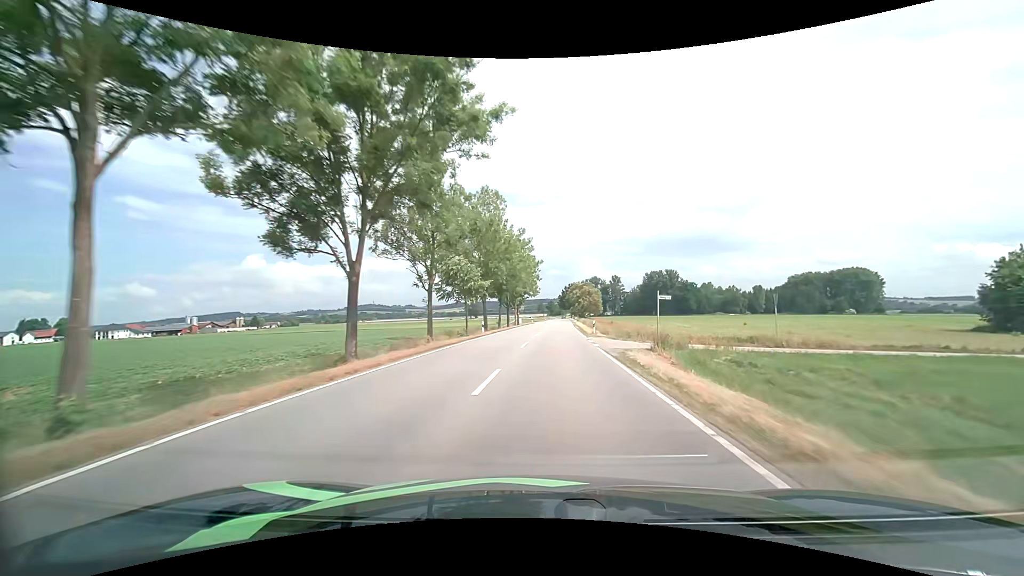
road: tertiary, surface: asphalt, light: Day
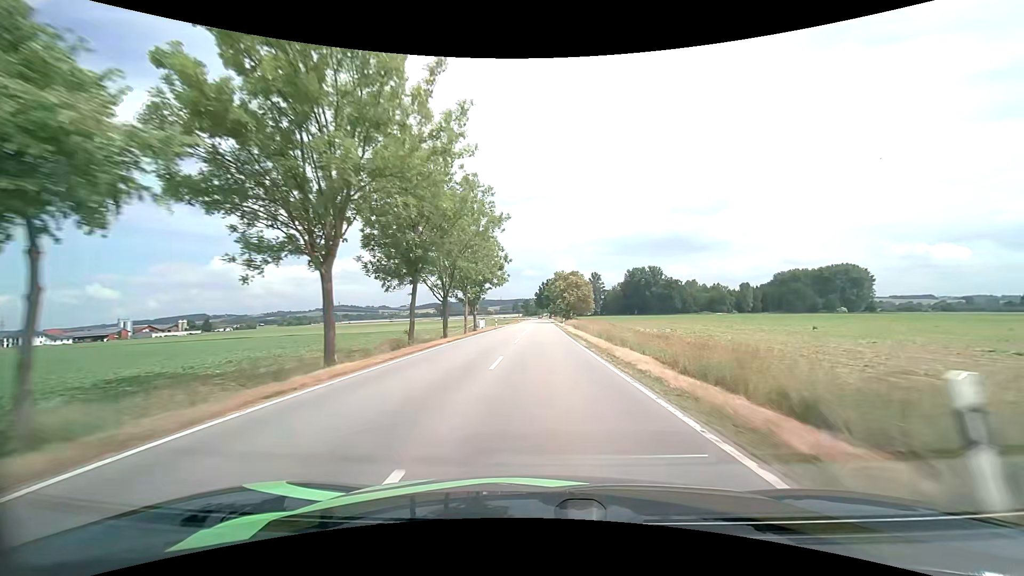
(+1.0, +32.4) m; +3°
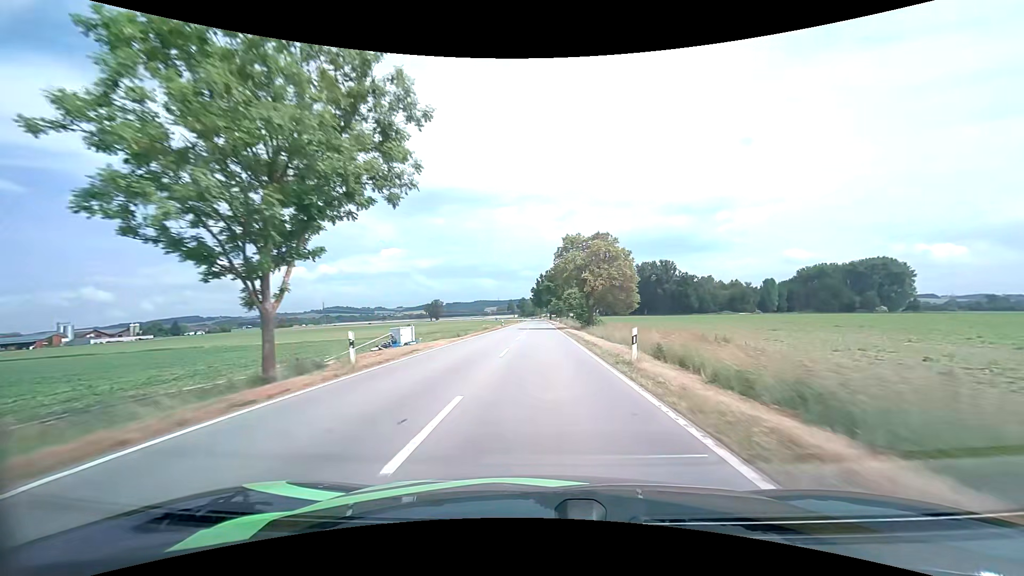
(+0.3, +44.8) m; 0°
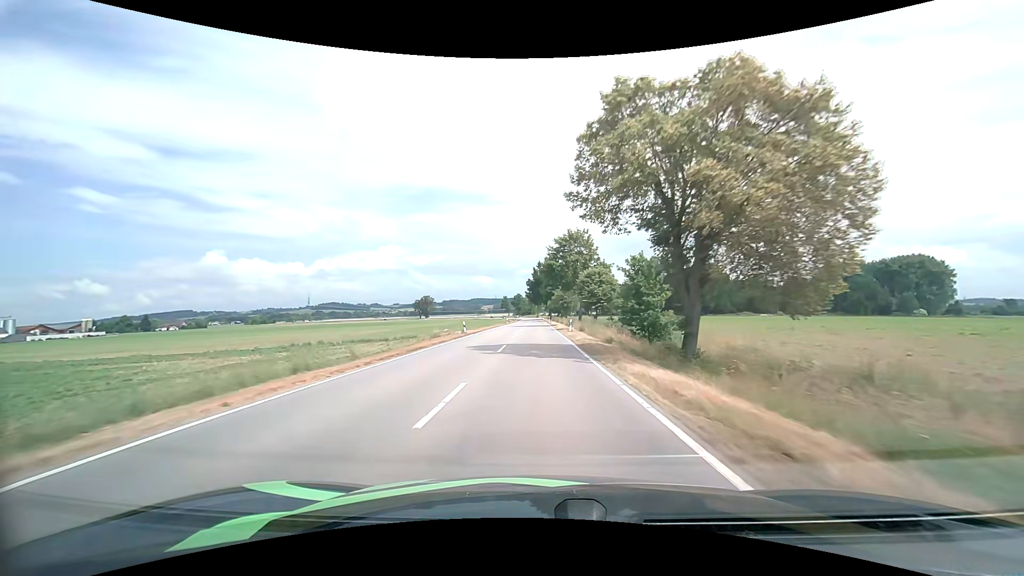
(+0.2, +34.9) m; 0°
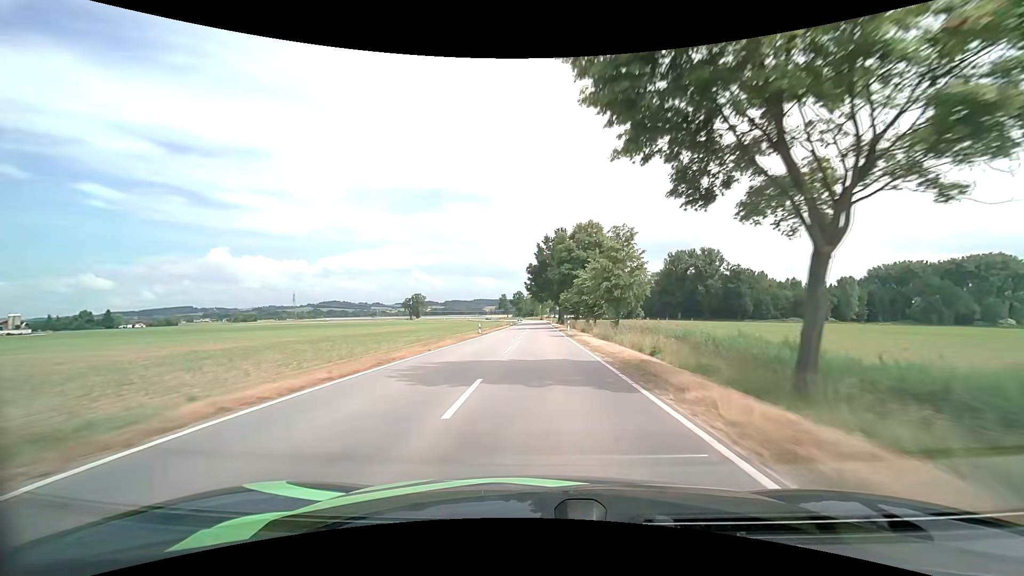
(-0.4, +48.5) m; 0°
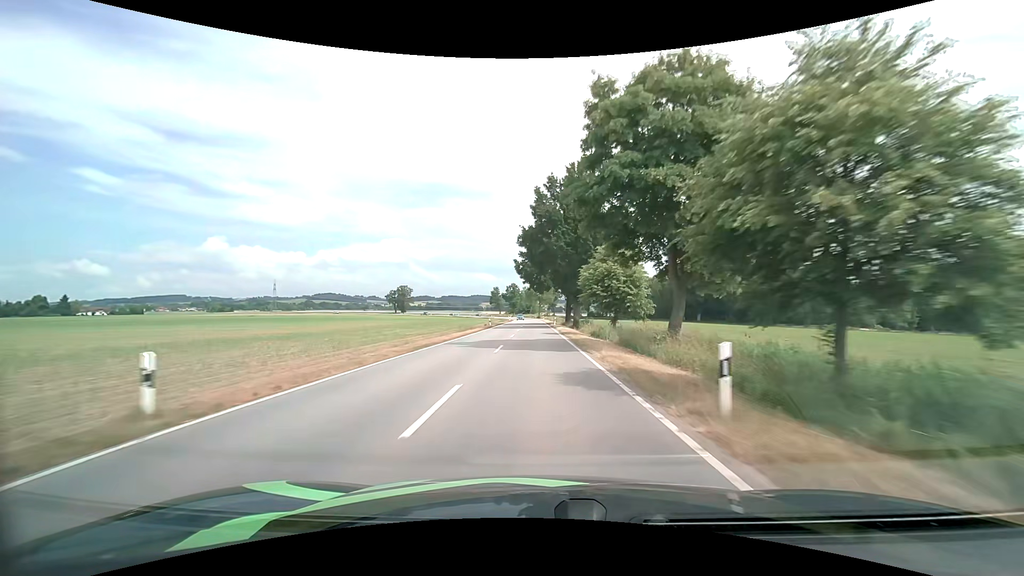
(+0.2, +37.5) m; 0°
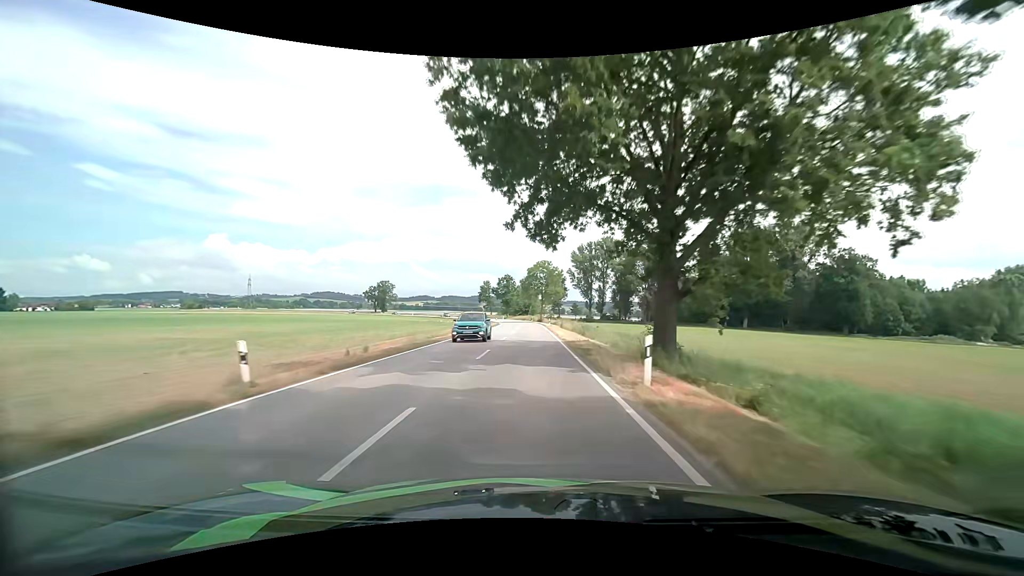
(-0.1, +51.0) m; -1°
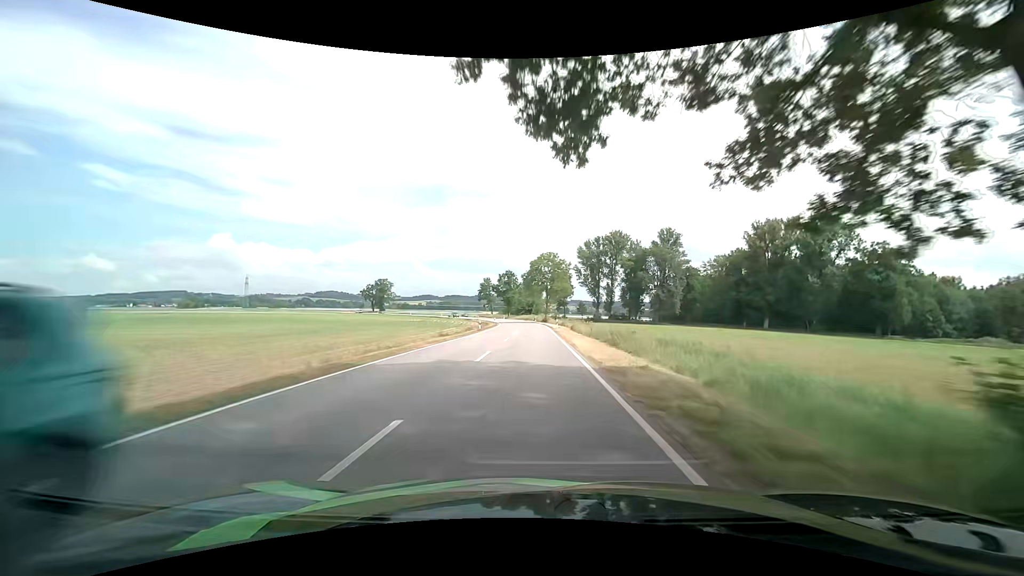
(0.0, +12.9) m; 0°
(0, +10) (0, +20) (0, +30) (0, +40) (0, +50) (0, +60) (-1, +70) (-1, +80) (-2, +90) (-3, +100) m
